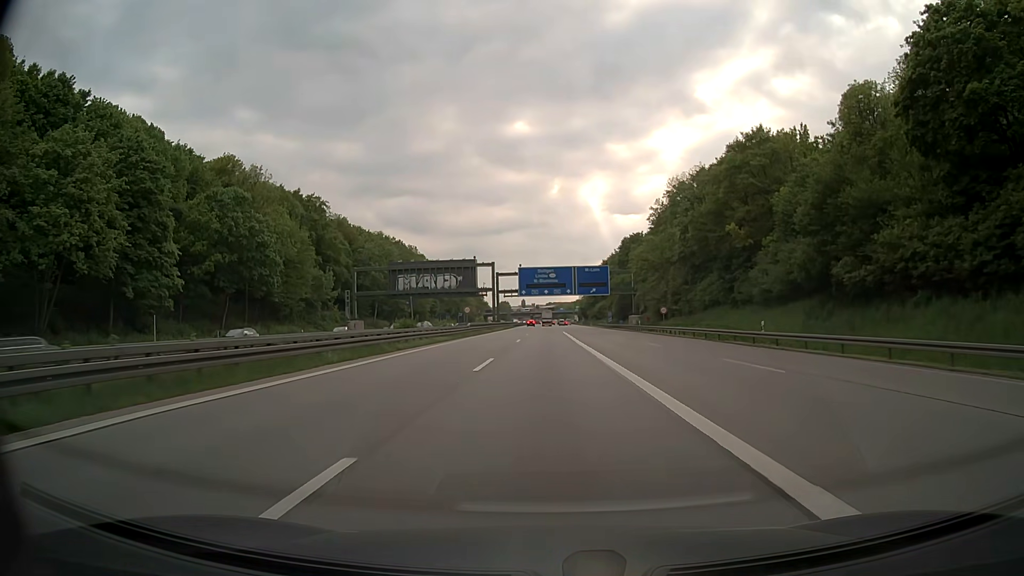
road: motorway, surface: asphalt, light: Day
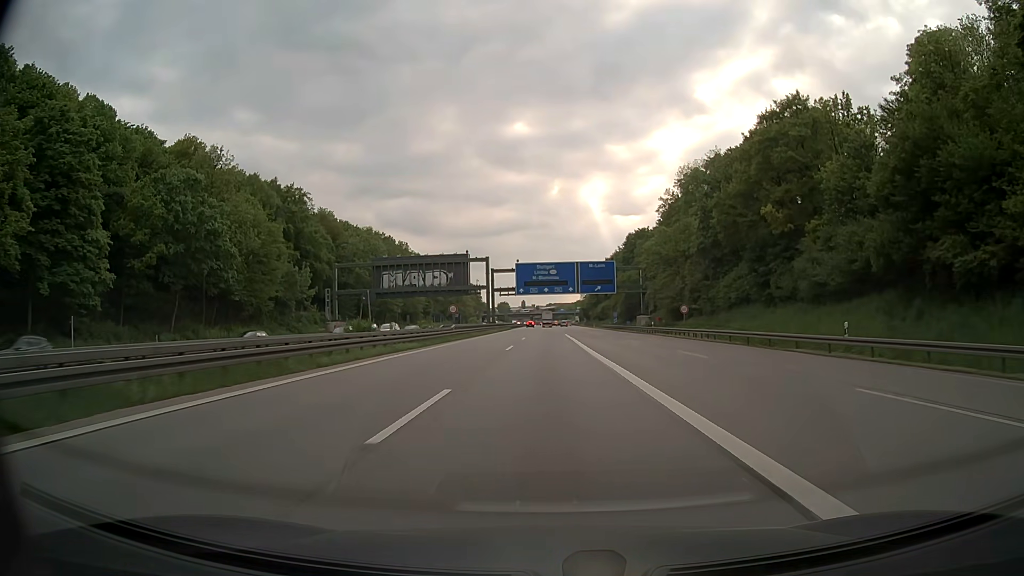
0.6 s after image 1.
(0.0, +10.8) m; 0°
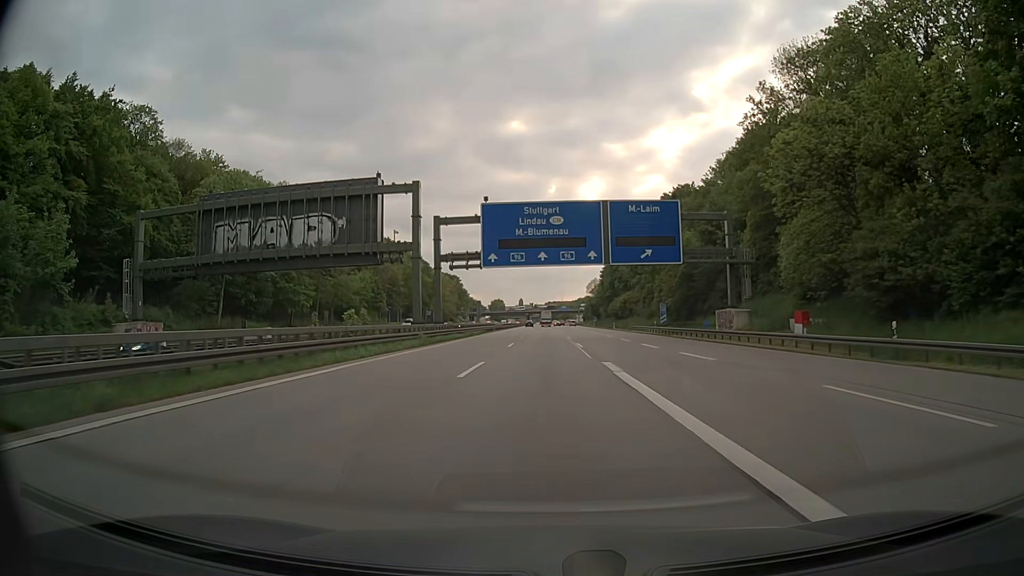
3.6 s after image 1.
(0.0, +53.9) m; 0°
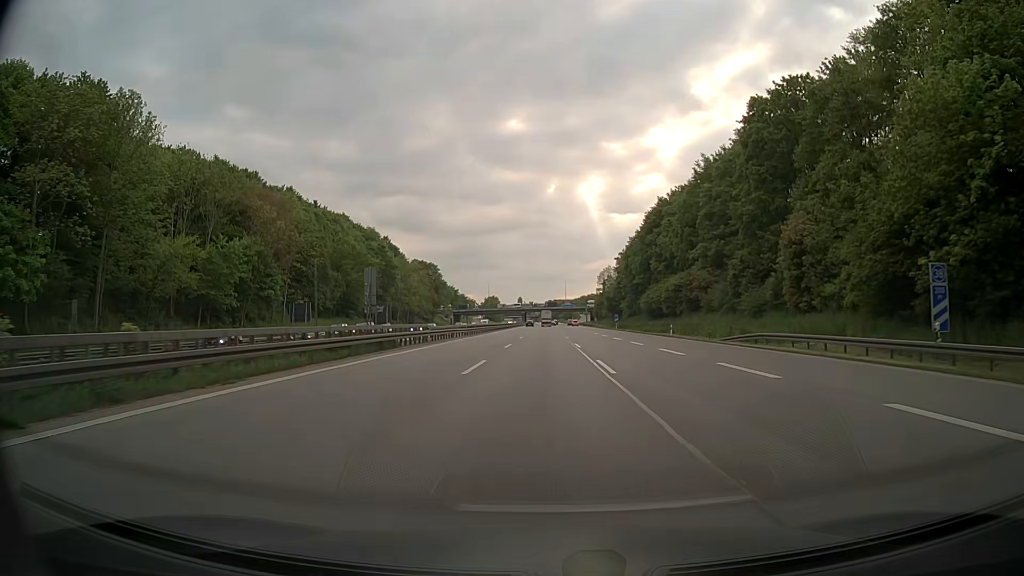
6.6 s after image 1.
(-0.1, +54.0) m; 0°
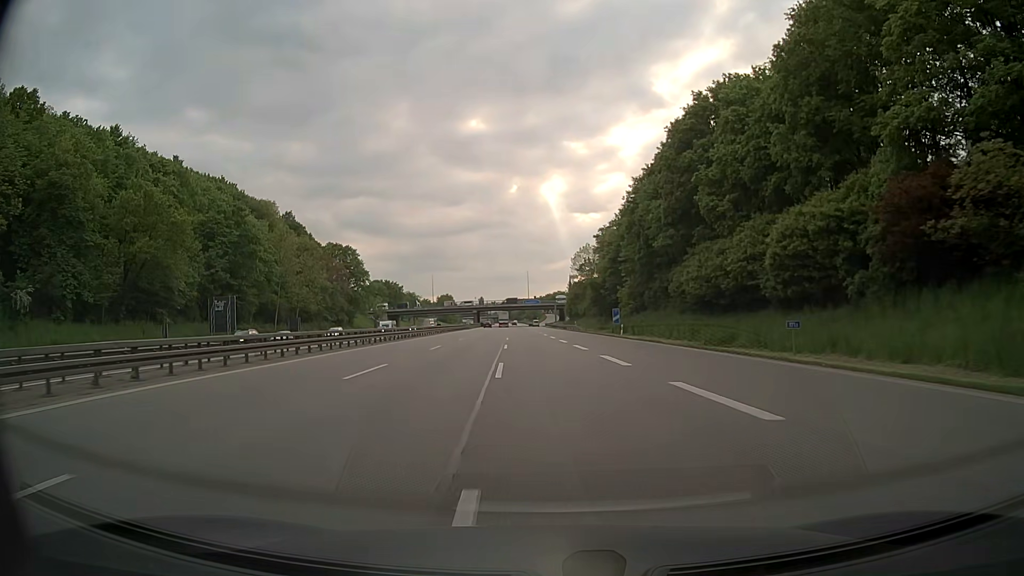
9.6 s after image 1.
(+1.7, +54.0) m; +3°
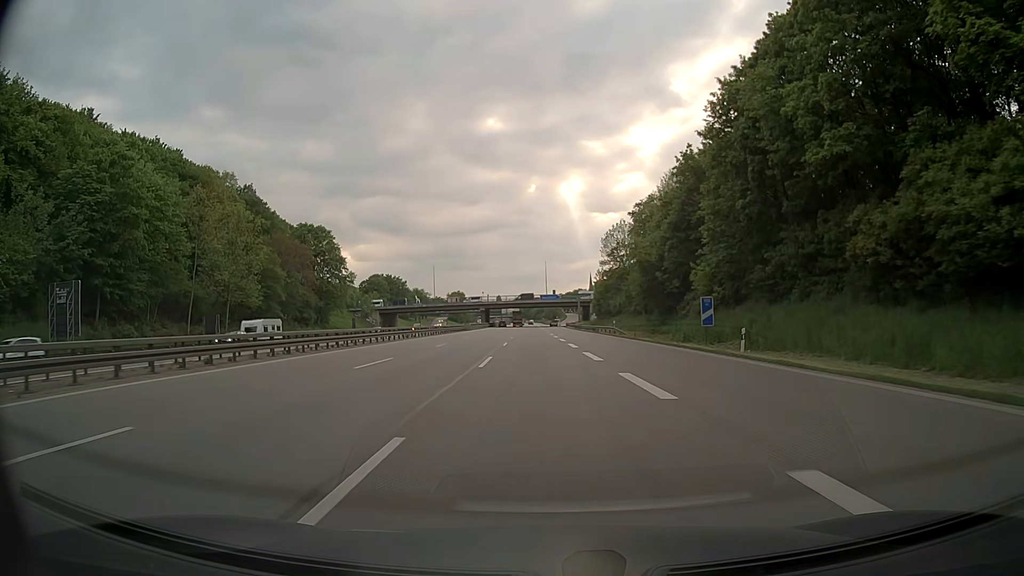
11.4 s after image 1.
(-0.7, +32.4) m; -2°
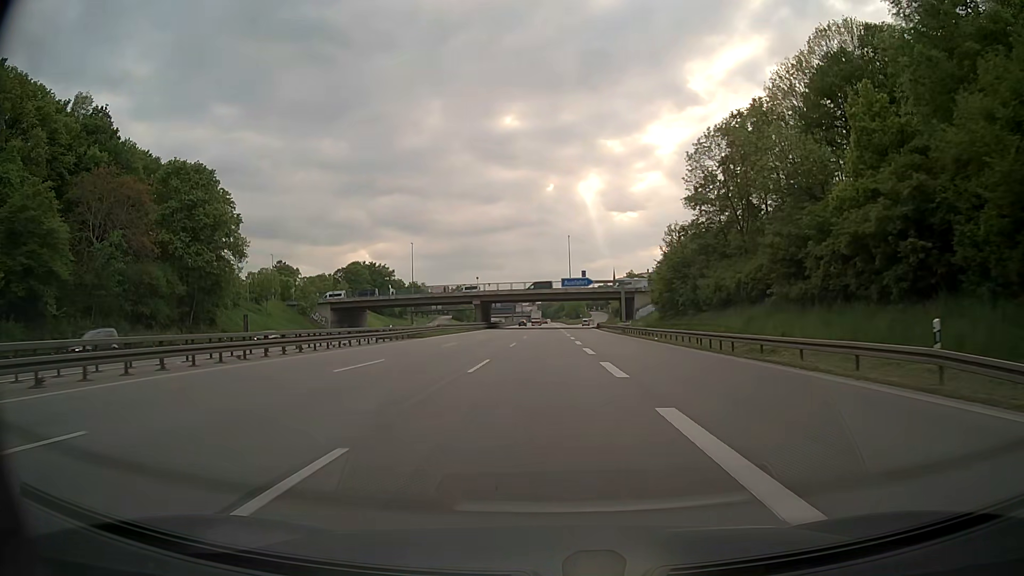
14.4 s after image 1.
(-0.8, +54.0) m; -2°
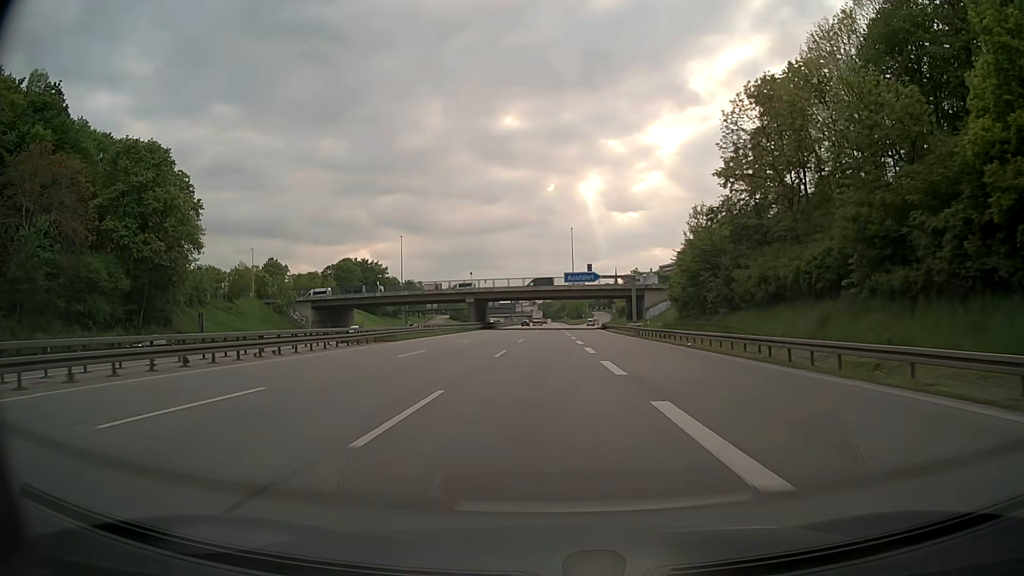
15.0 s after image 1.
(0.0, +10.8) m; 0°
(0, +10) (0, +20) (0, +30) (0, +40) (0, +50) (0, +60) (0, +70) (0, +80) (+1, +90) (+1, +100) m
